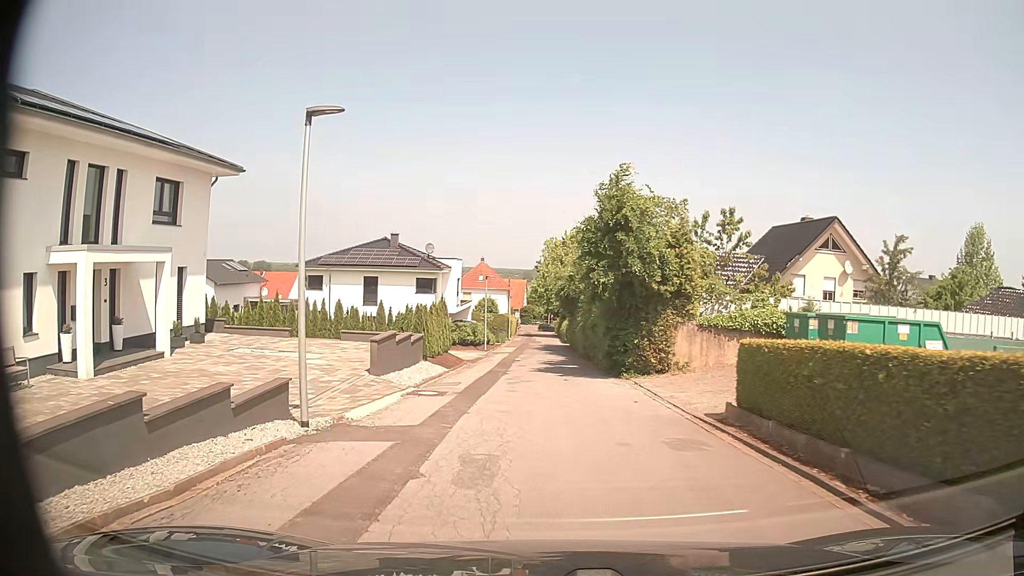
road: residential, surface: asphalt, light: Day
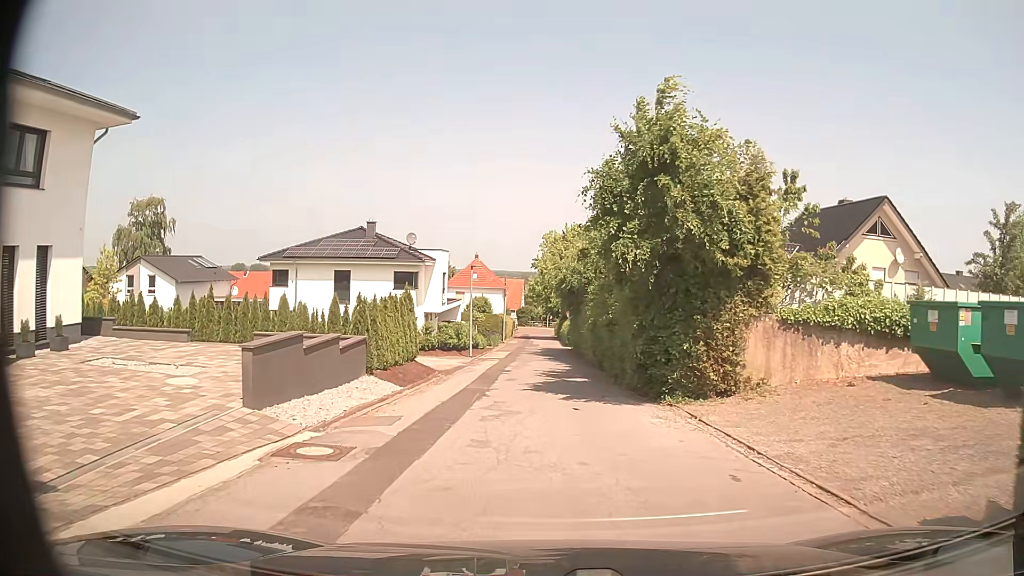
(-0.1, +7.5) m; -1°
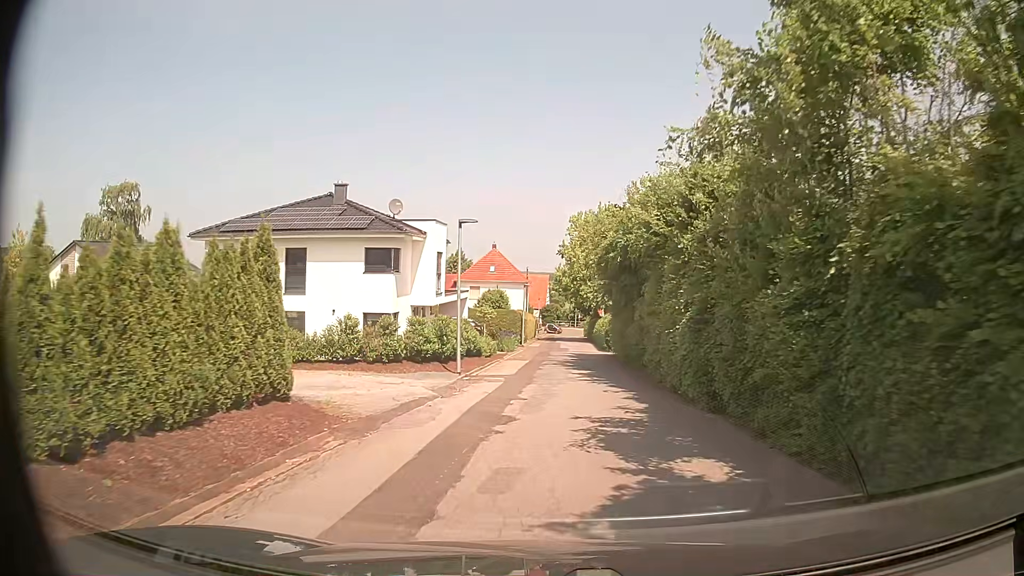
(-0.3, +13.5) m; -2°
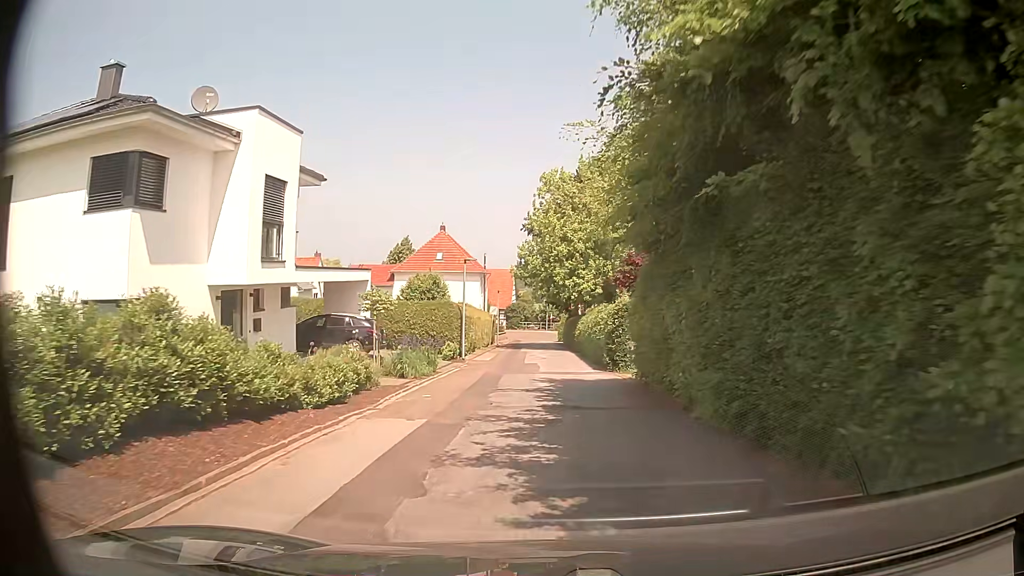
(+0.7, +19.6) m; +3°
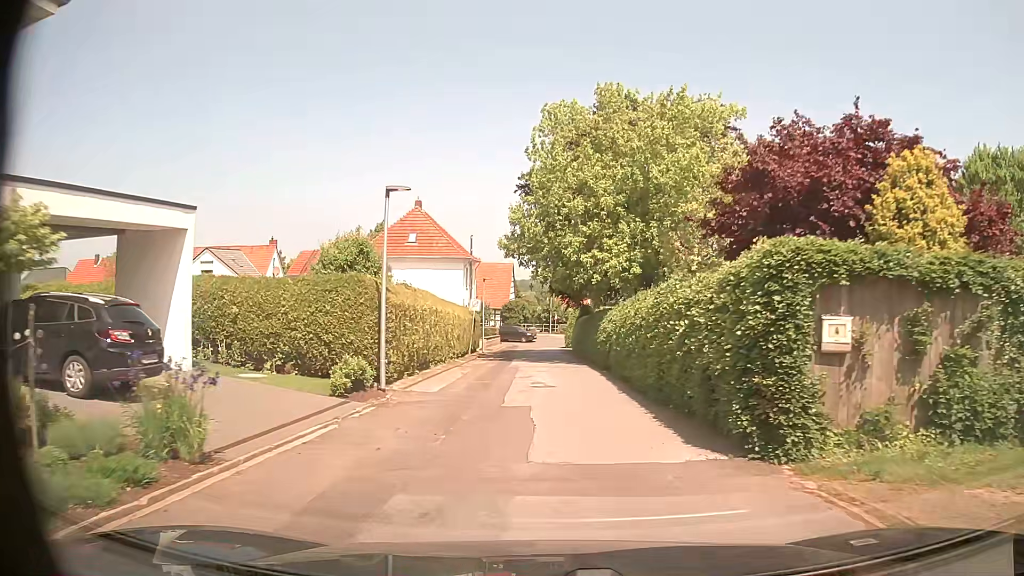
(0.0, +15.7) m; 0°
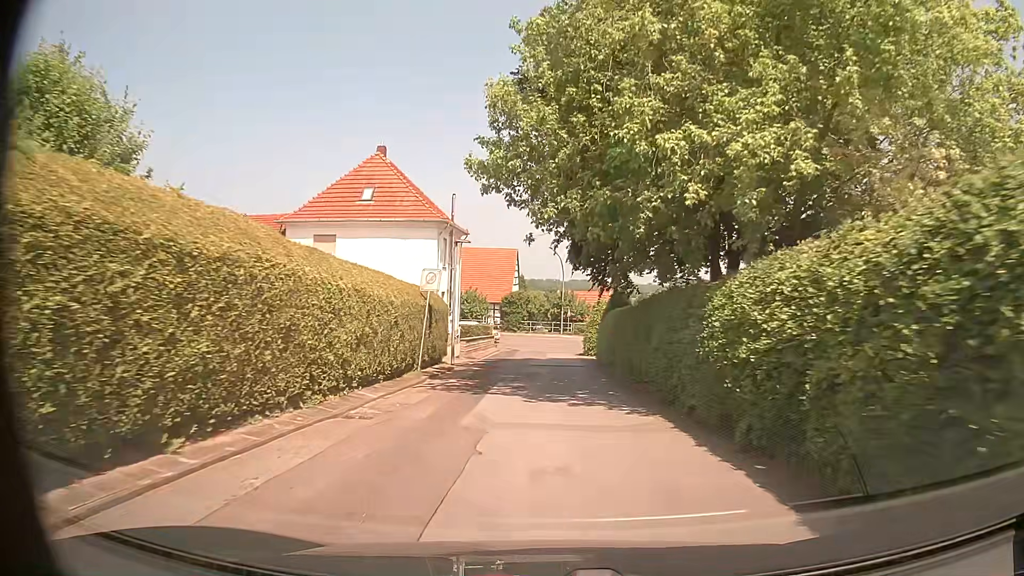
(-0.1, +16.4) m; 0°
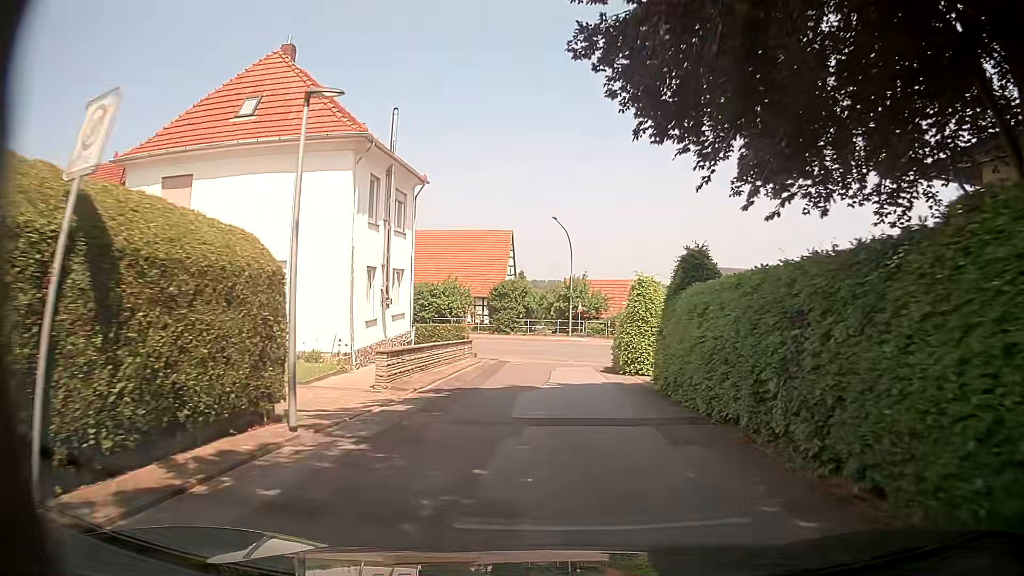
(-0.1, +16.0) m; 0°
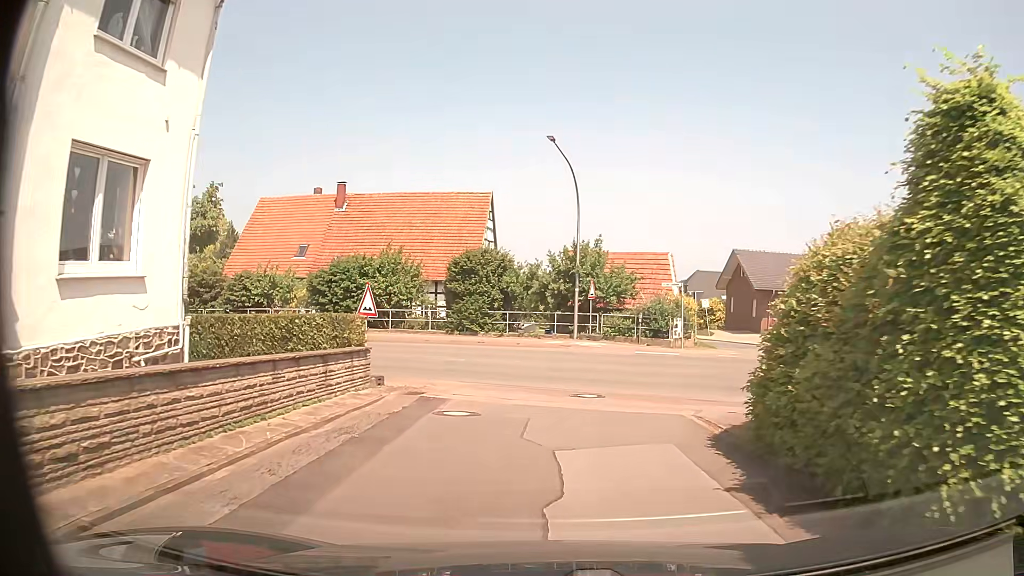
(0.0, +17.7) m; 0°
